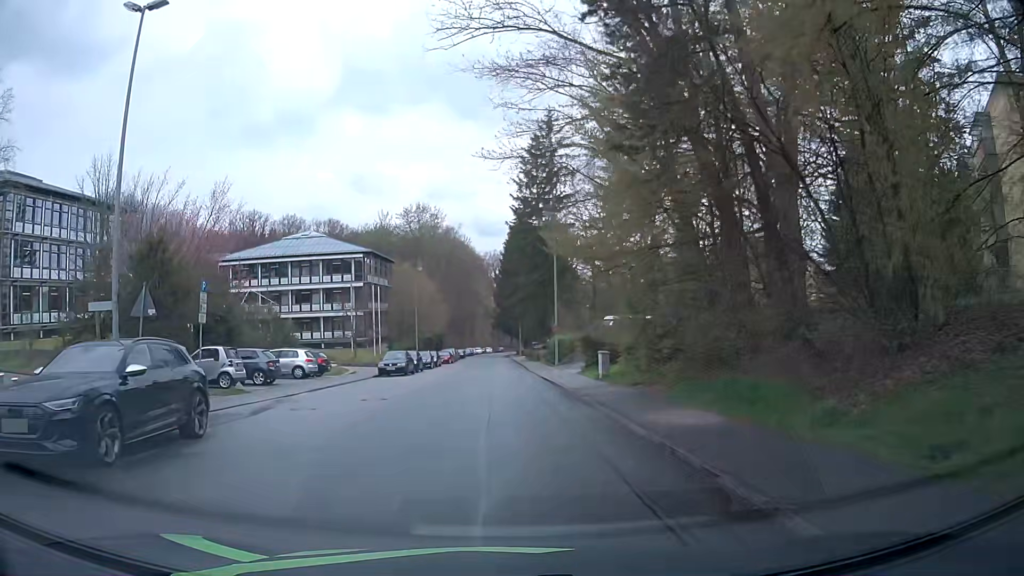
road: residential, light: Day
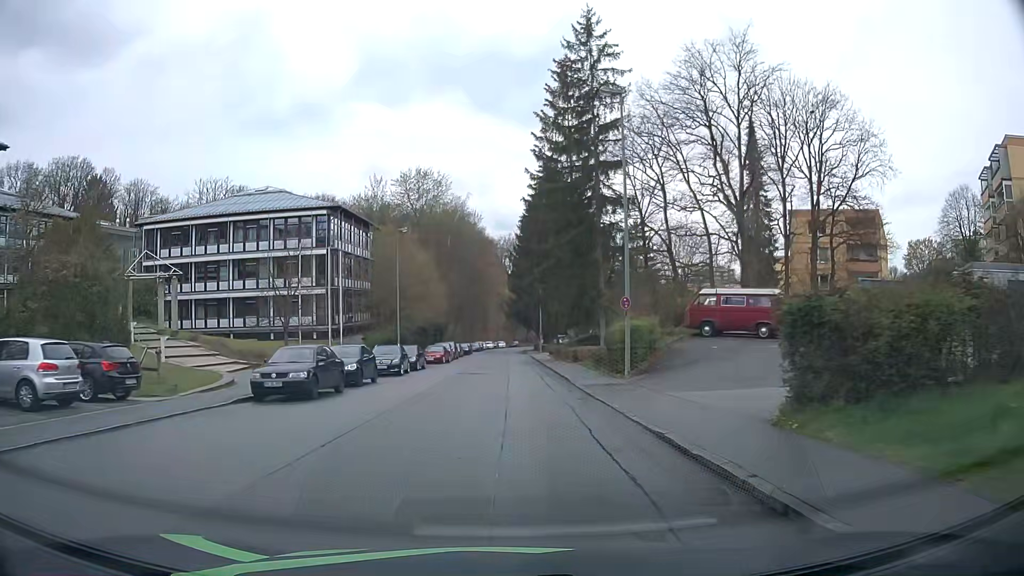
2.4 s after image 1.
(-0.6, +21.9) m; -1°
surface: asphalt
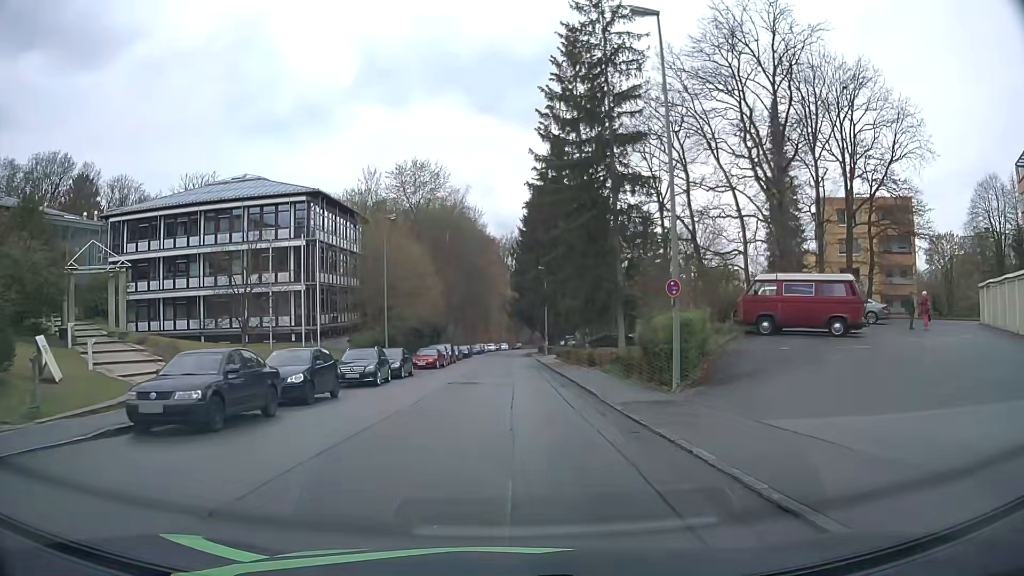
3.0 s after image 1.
(0.0, +6.5) m; 0°
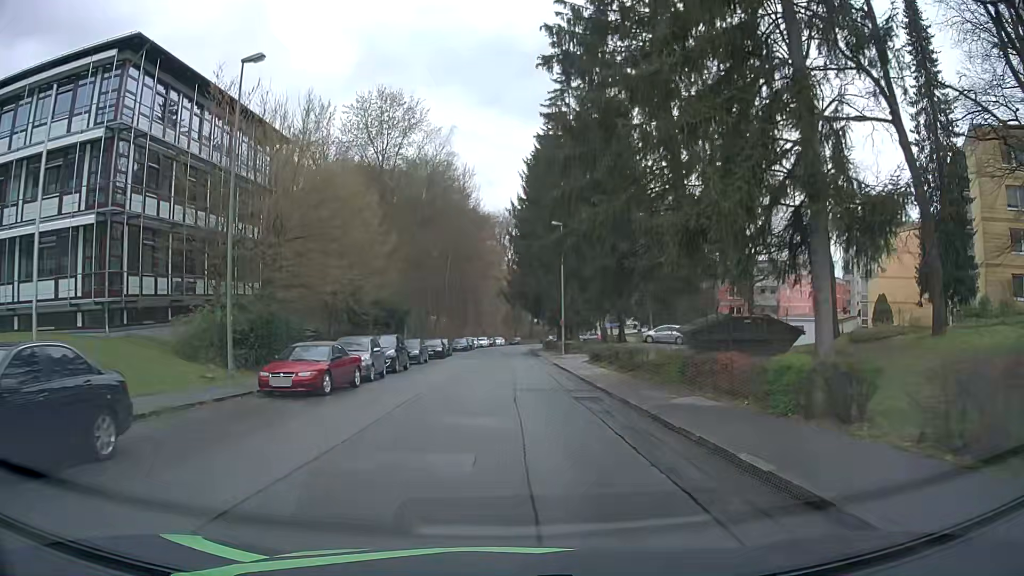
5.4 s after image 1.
(-0.2, +26.5) m; 0°
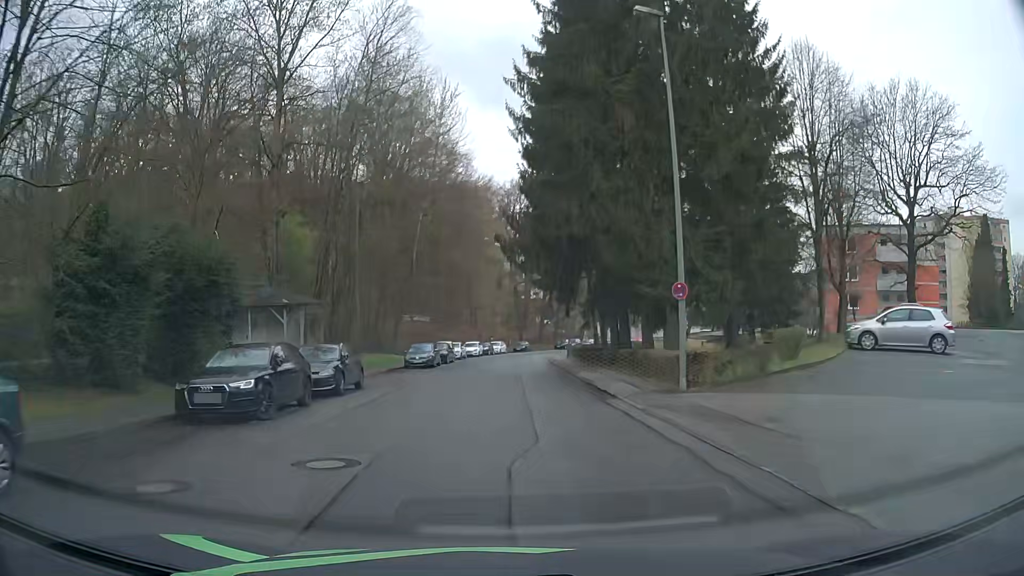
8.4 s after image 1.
(+0.2, +35.4) m; 0°
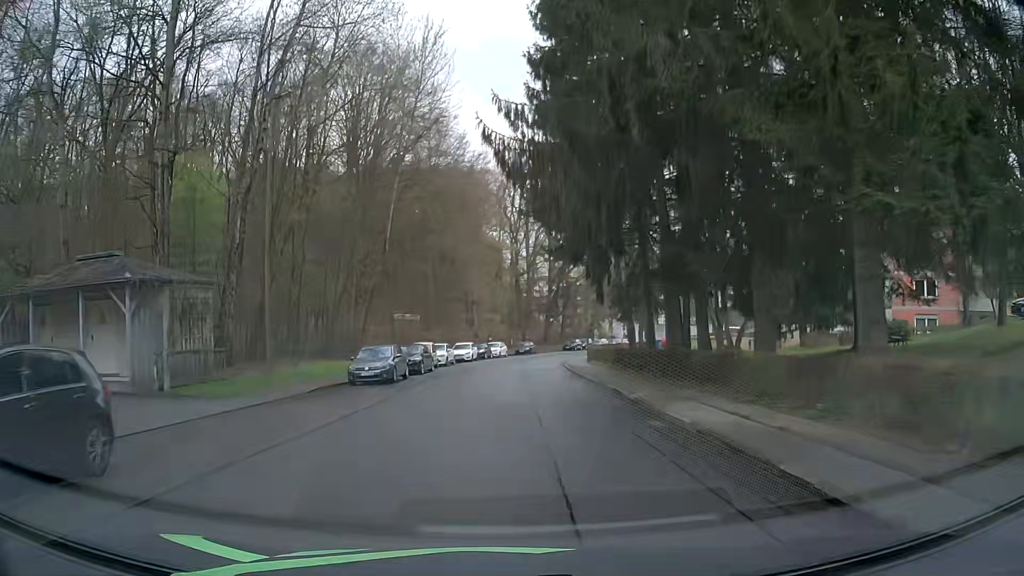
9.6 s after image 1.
(0.0, +14.3) m; 0°
(0, +10) (0, +20) (0, +30) (+1, +40) (+2, +50) (+3, +60) (+6, +70) (+9, +79) (+12, +88) (+17, +97) m
